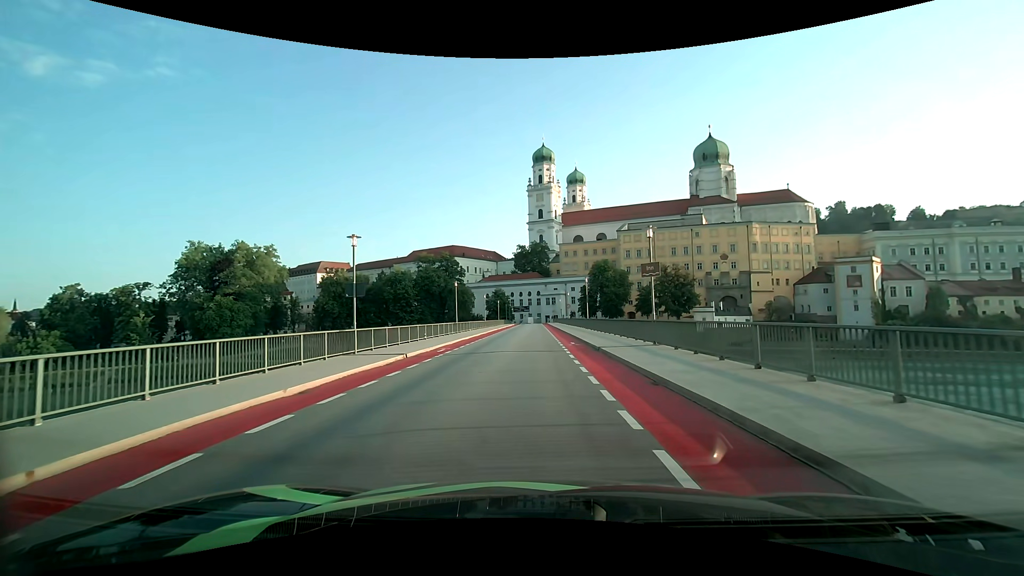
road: primary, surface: asphalt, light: Day
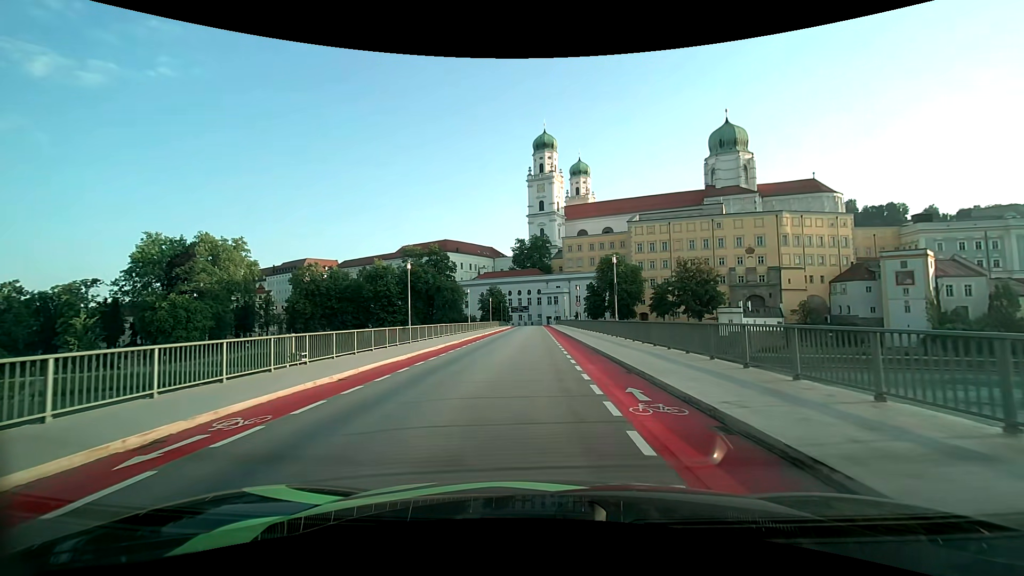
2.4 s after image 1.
(0.0, +17.3) m; 0°
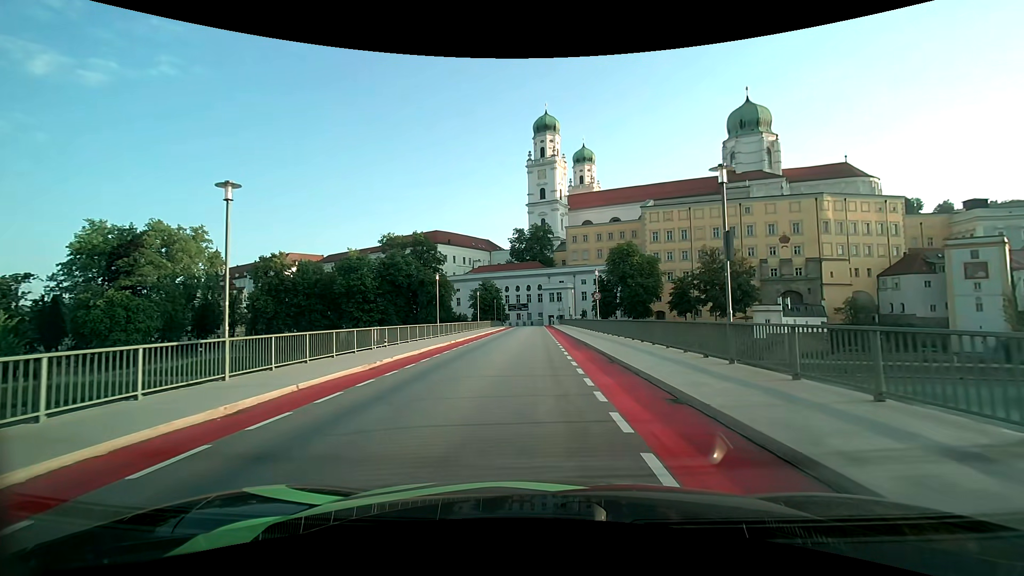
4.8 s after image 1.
(0.0, +17.6) m; 0°
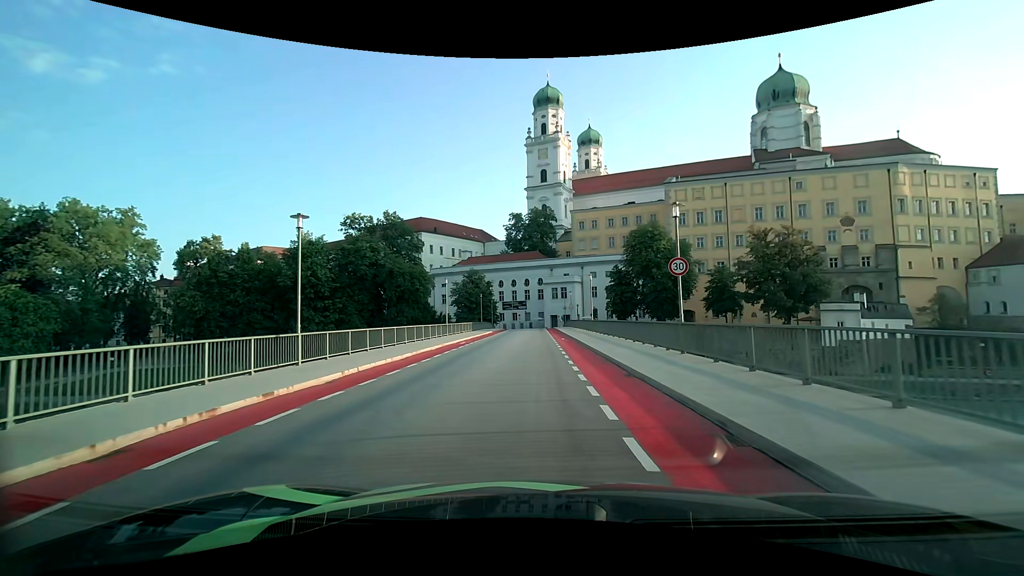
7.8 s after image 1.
(+0.1, +22.4) m; 0°
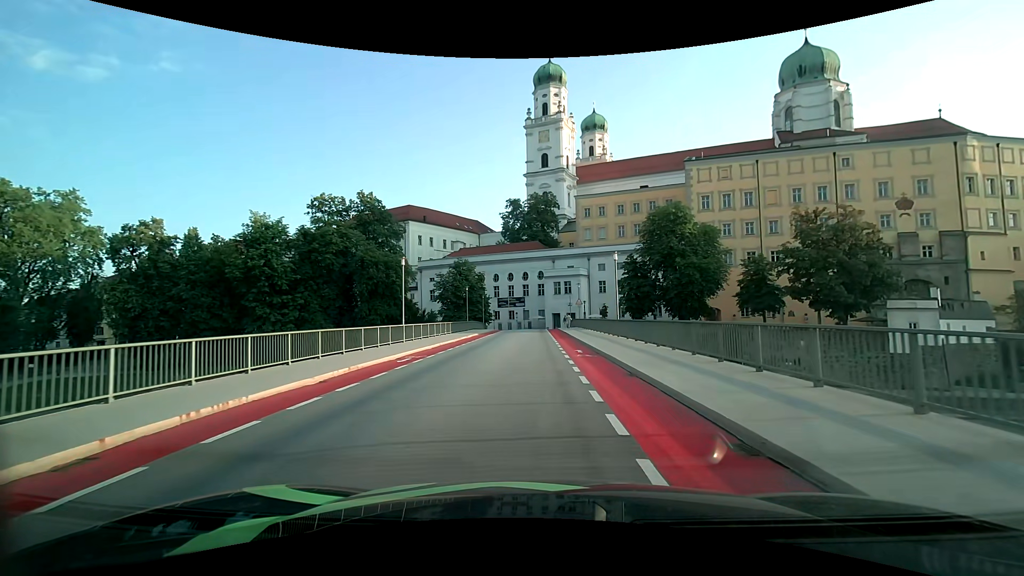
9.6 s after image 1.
(0.0, +13.6) m; 0°
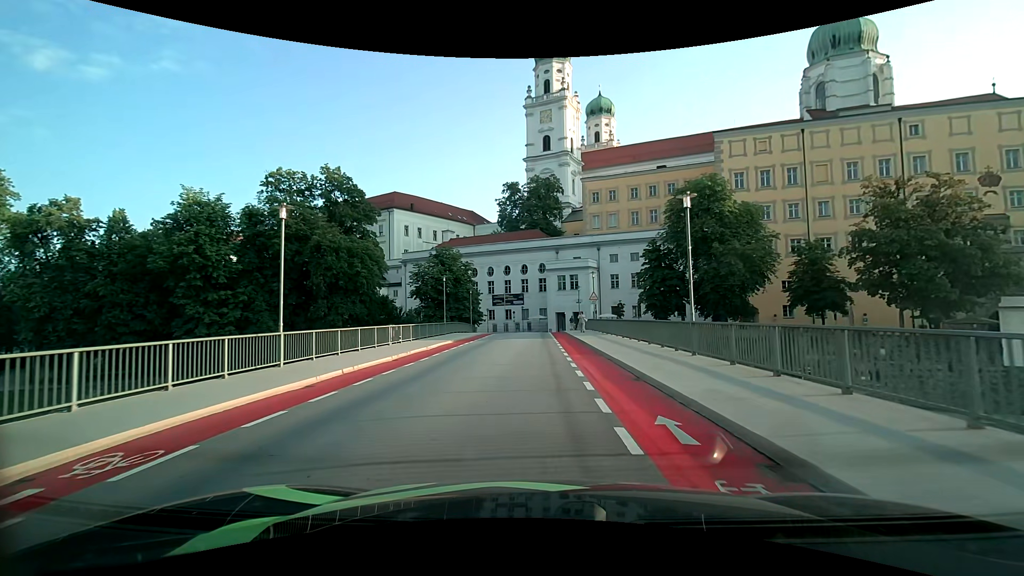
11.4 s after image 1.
(0.0, +13.7) m; 0°
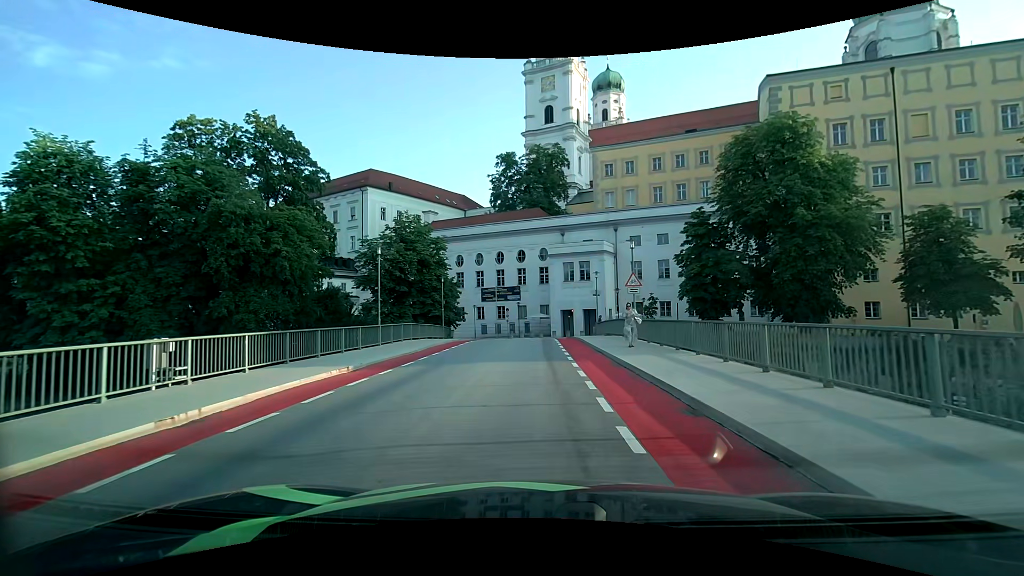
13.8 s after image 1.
(0.0, +16.8) m; 0°
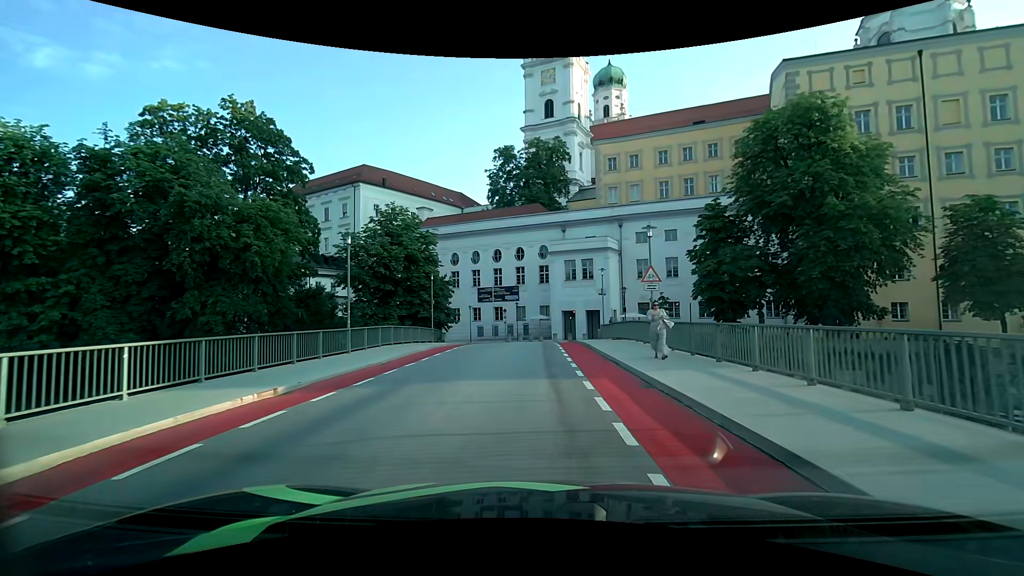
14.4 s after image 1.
(0.0, +3.8) m; 0°
